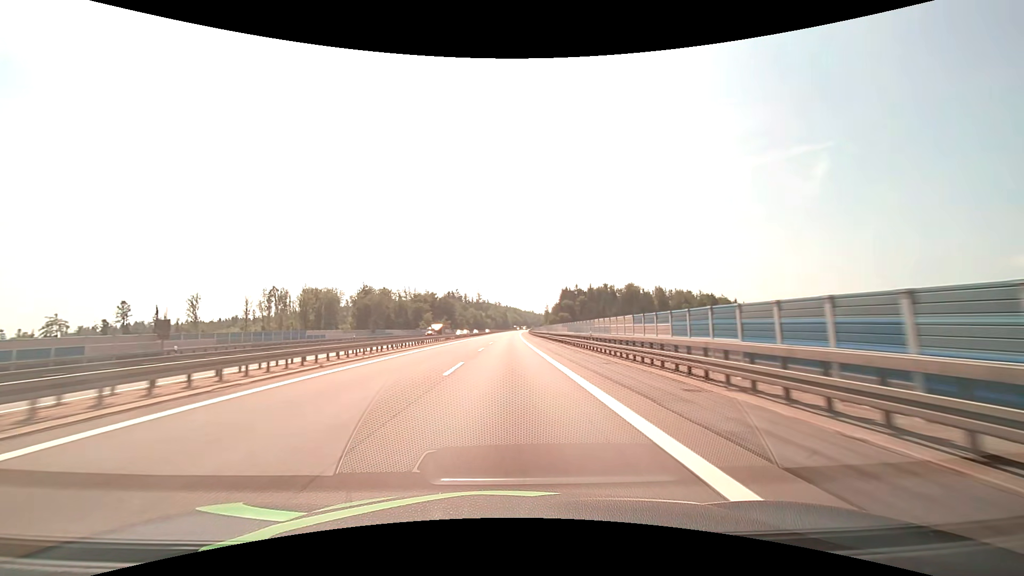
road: motorway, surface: asphalt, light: Day
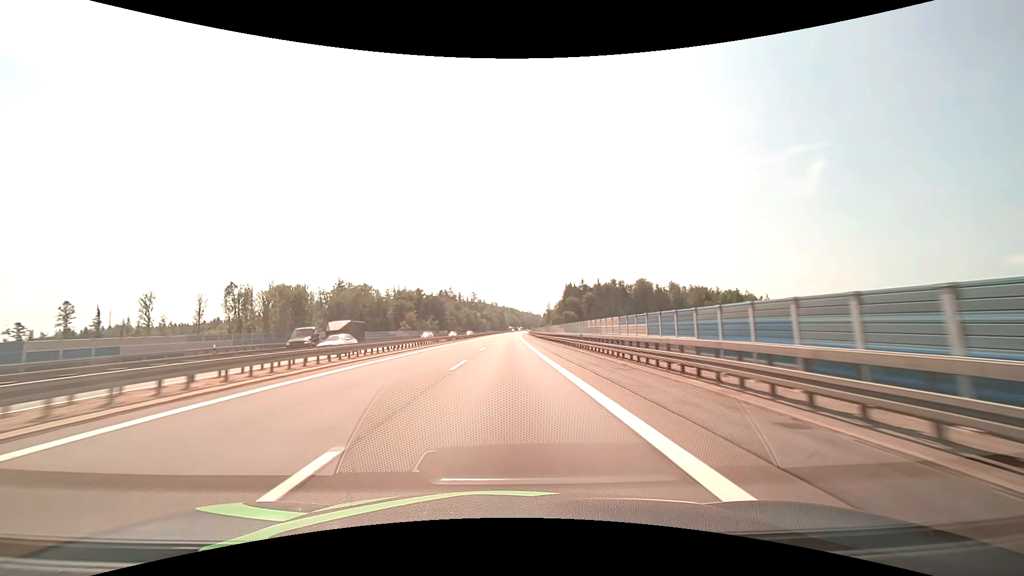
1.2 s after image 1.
(+0.1, +33.2) m; 0°
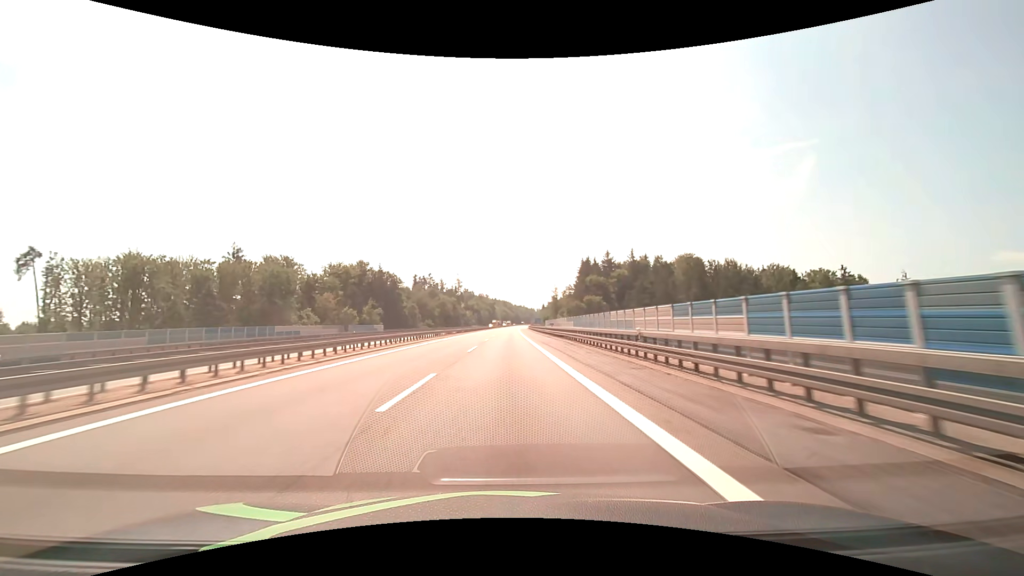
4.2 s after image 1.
(+0.5, +80.2) m; +1°
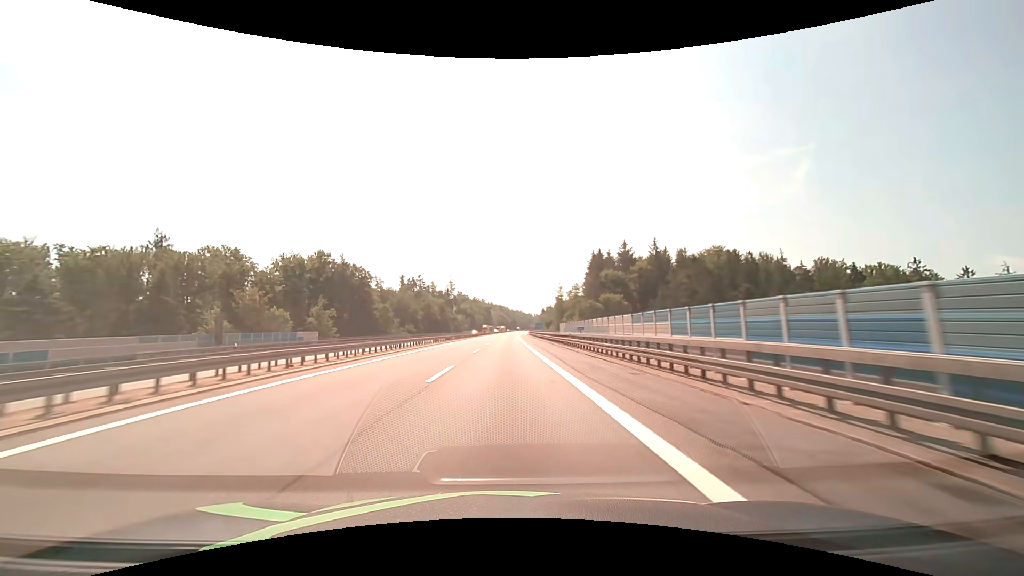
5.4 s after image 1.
(+0.1, +30.2) m; 0°
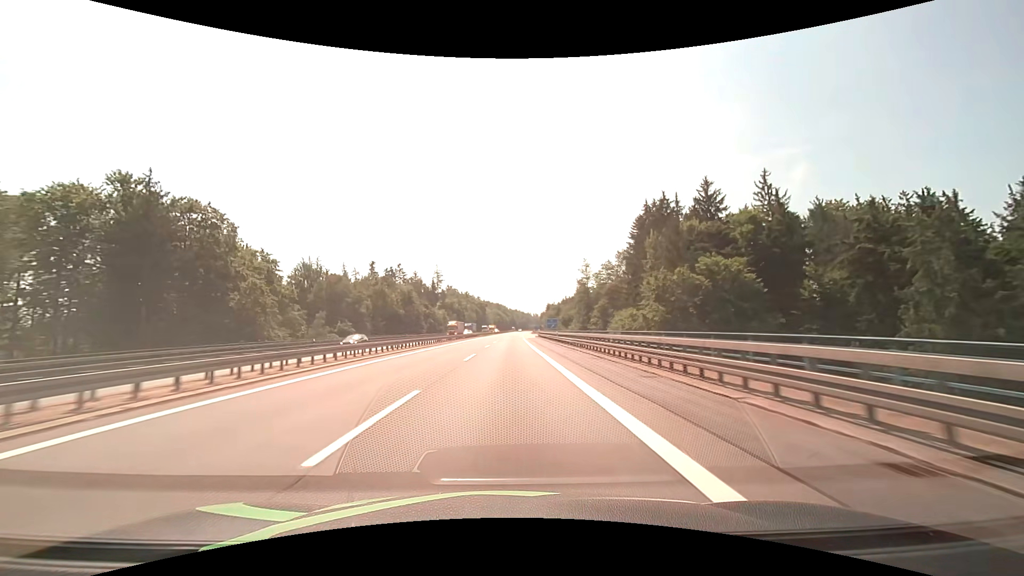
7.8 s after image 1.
(+0.1, +61.3) m; 0°
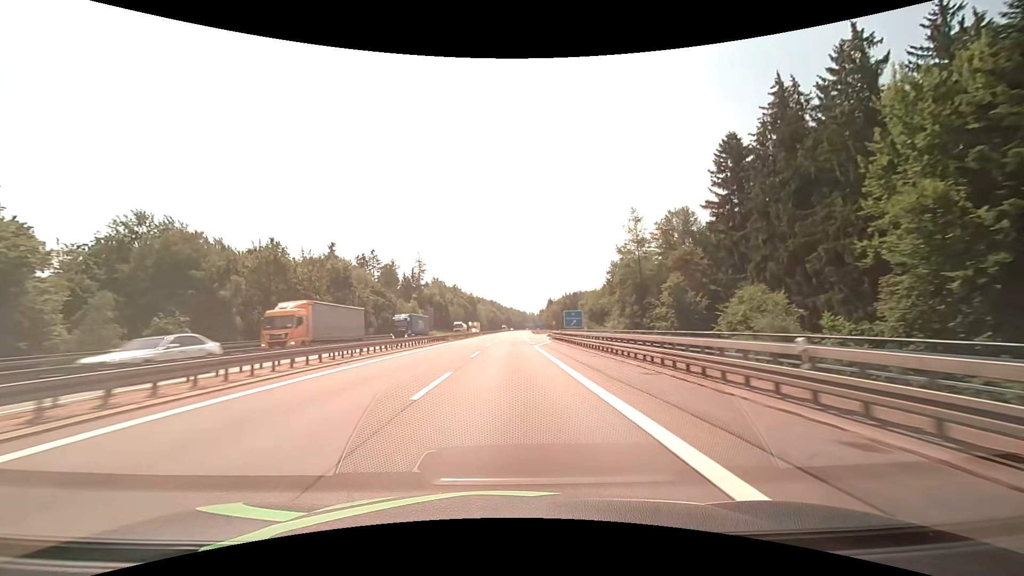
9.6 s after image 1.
(+0.2, +48.1) m; +1°
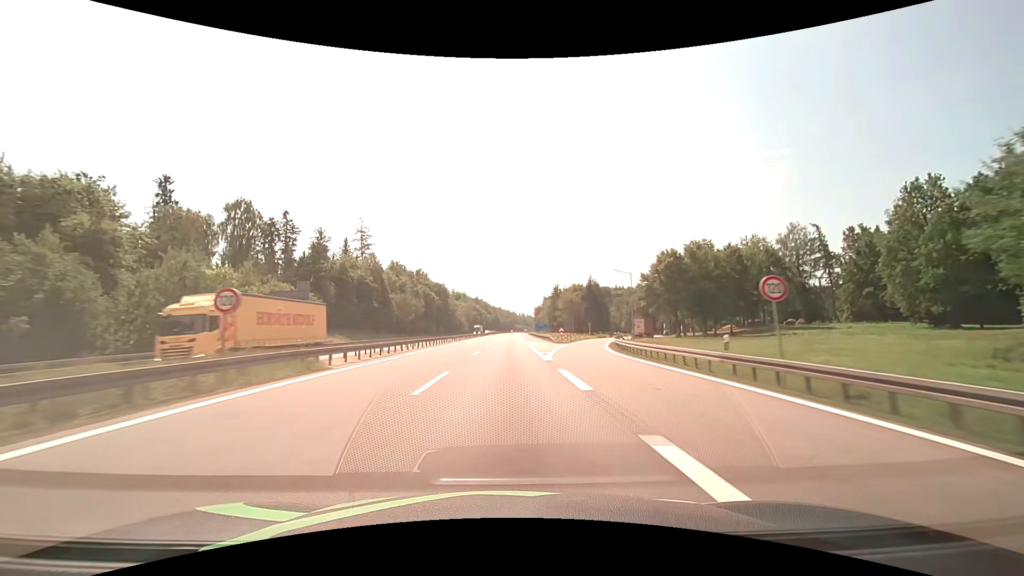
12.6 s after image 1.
(+1.1, +84.8) m; +1°
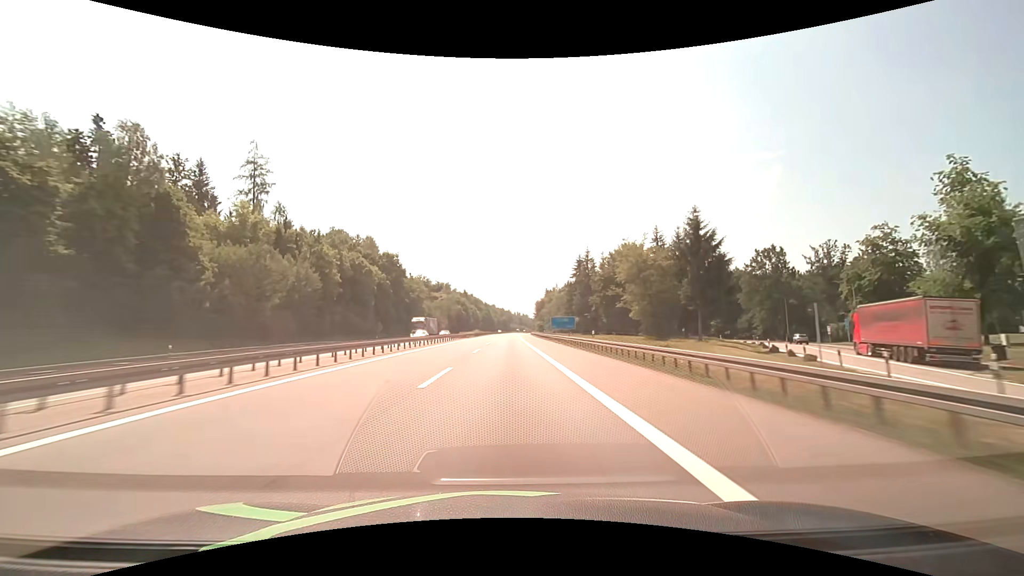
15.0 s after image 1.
(+0.3, +71.8) m; +1°
(0, +10) (0, +20) (0, +30) (0, +40) (0, +50) (0, +60) (0, +70) (0, +80) (0, +90) (0, +100) m
